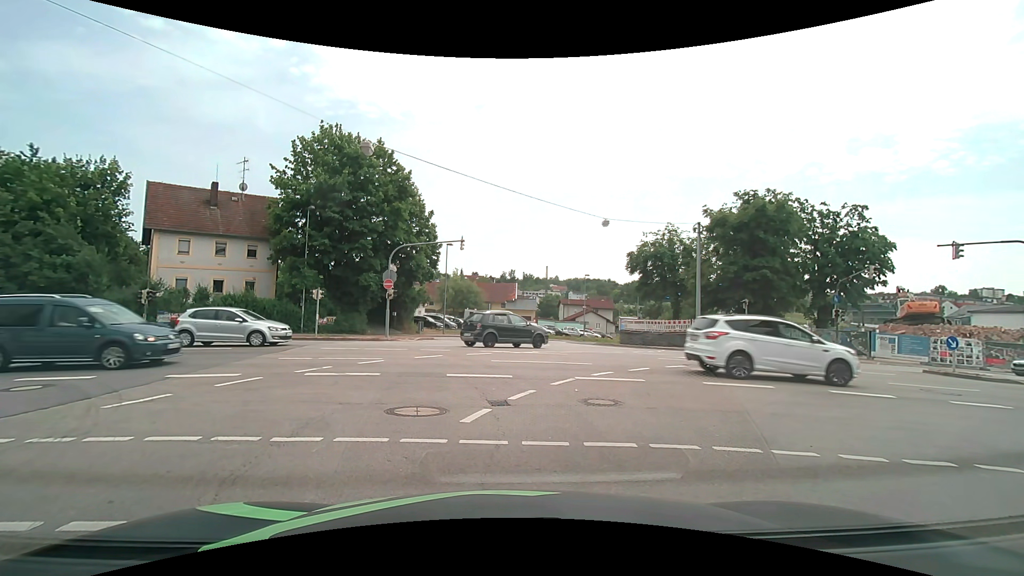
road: unclassified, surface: asphalt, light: Day
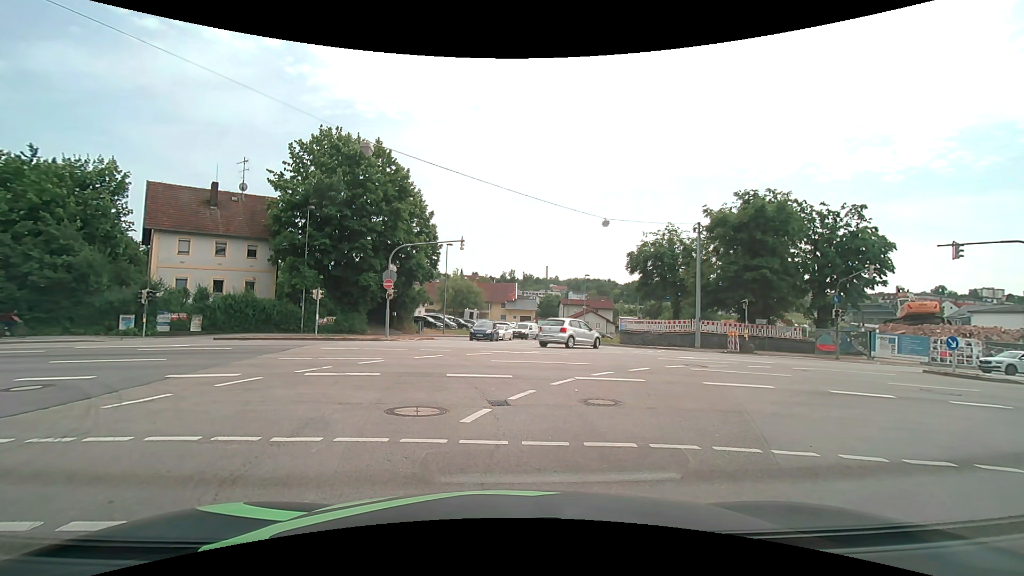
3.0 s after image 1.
(0.0, 0.0) m; 0°
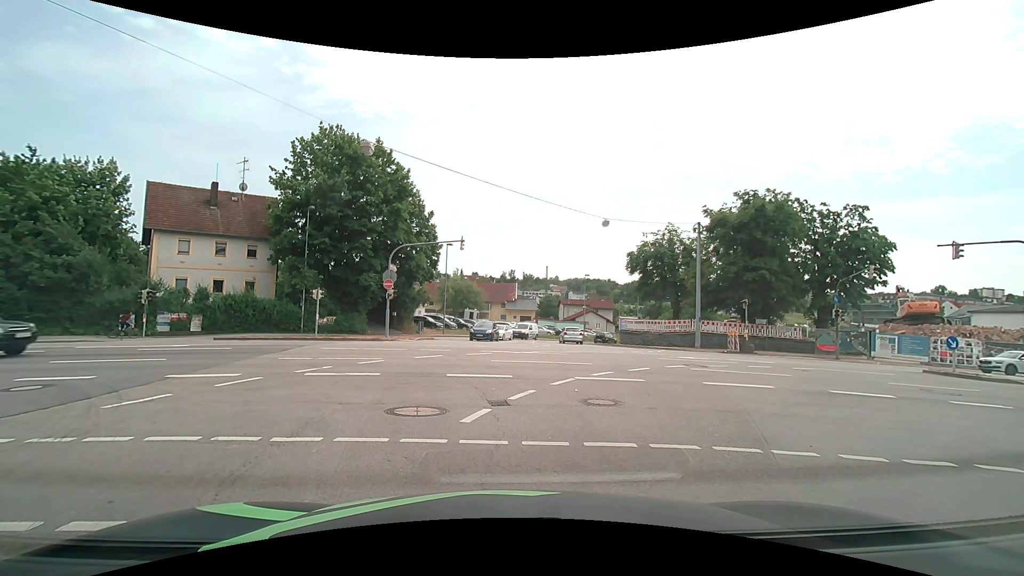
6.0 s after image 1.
(0.0, 0.0) m; 0°
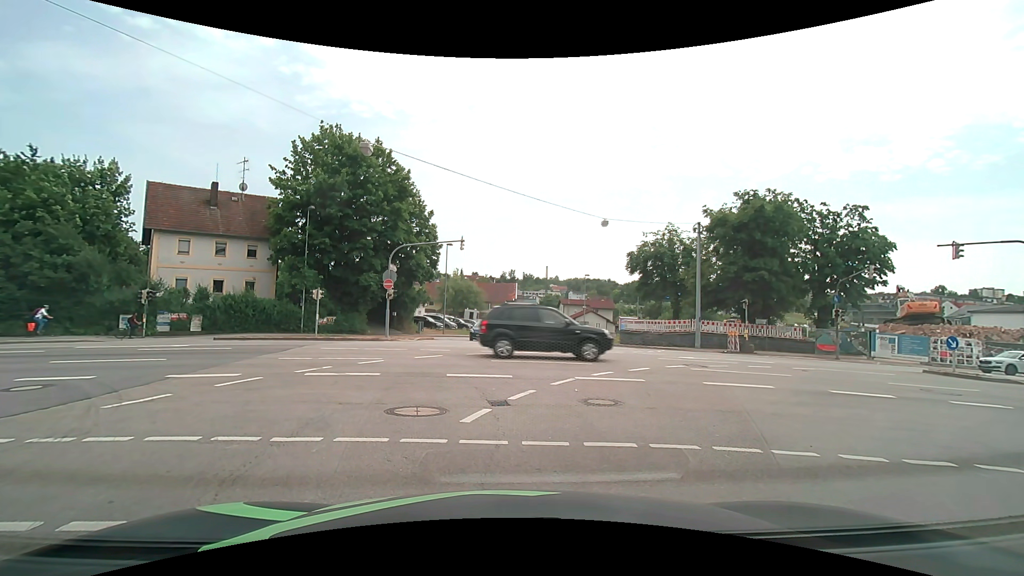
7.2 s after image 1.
(0.0, 0.0) m; 0°
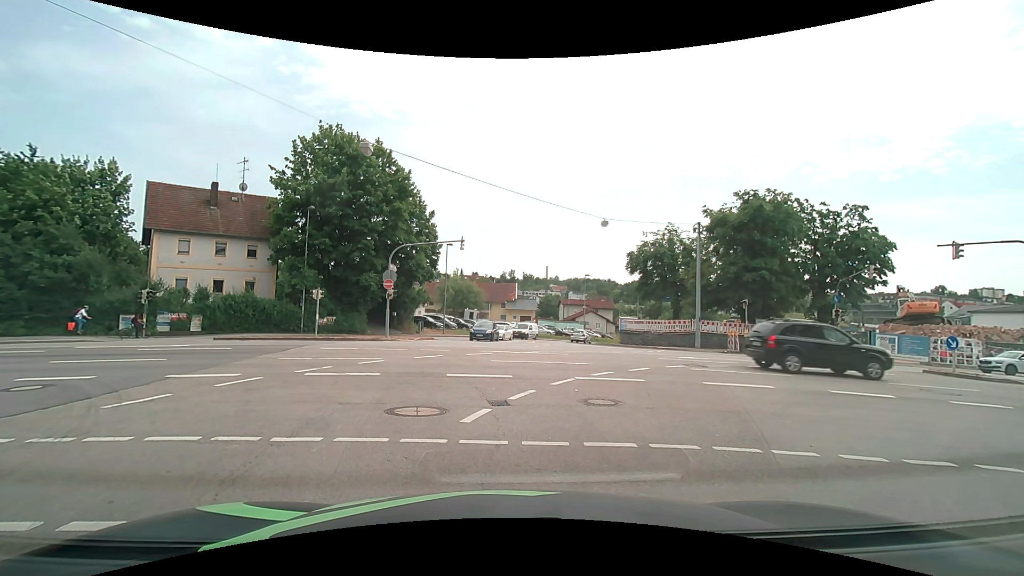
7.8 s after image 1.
(0.0, 0.0) m; 0°
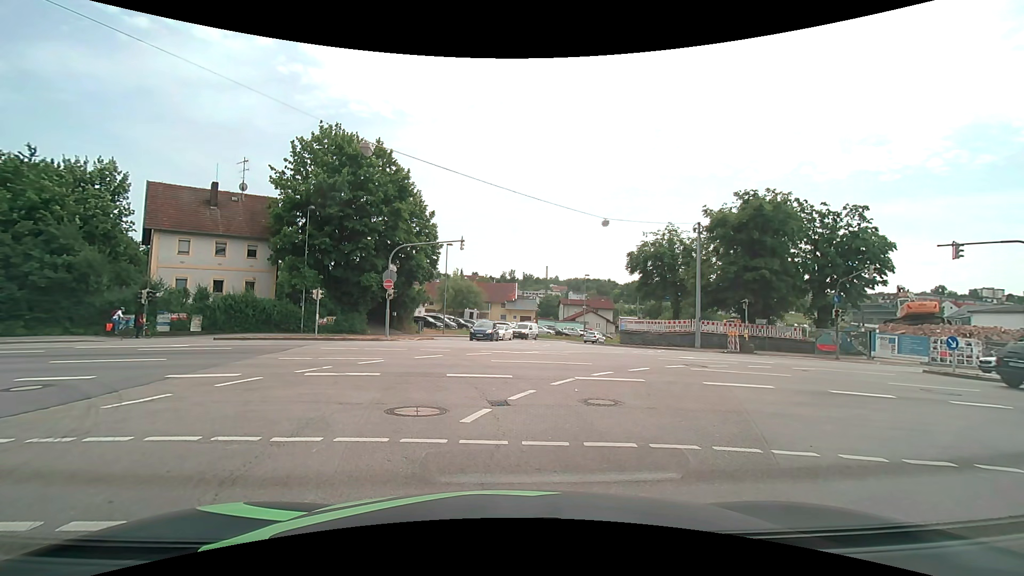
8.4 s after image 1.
(0.0, 0.0) m; 0°
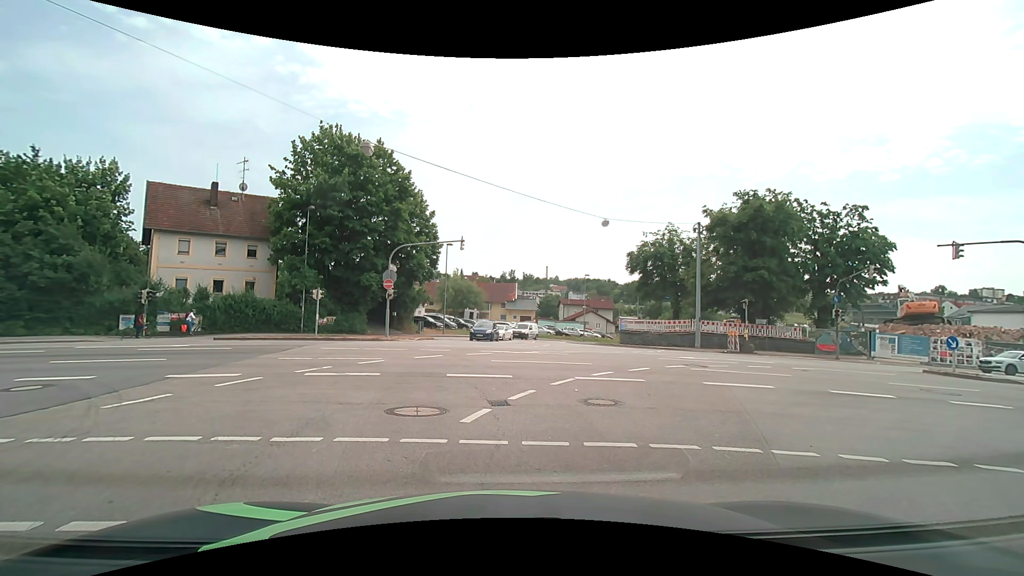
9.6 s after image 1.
(0.0, 0.0) m; 0°
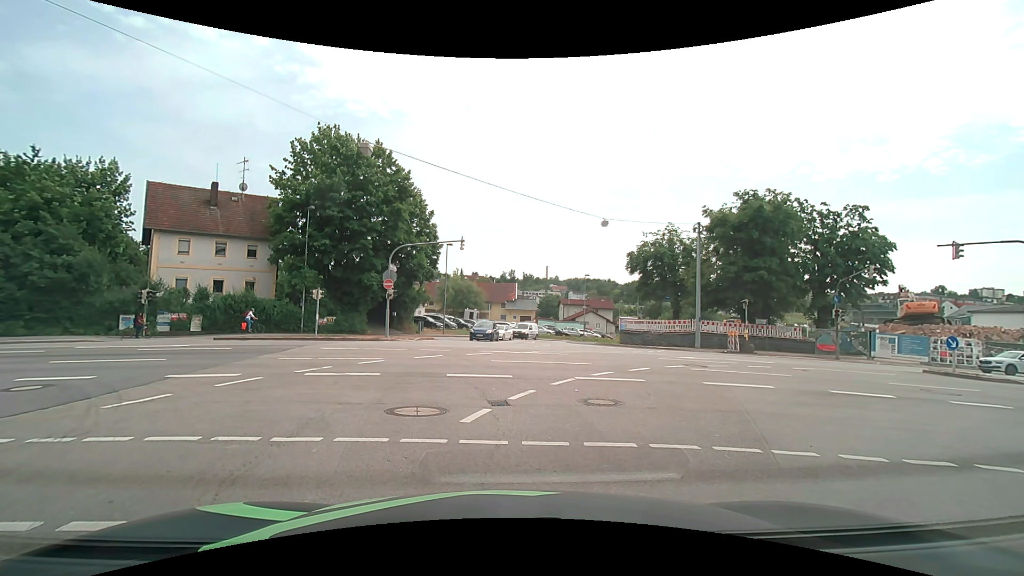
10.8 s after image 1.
(0.0, 0.0) m; 0°
(-1, +10) (-3, +20) (-11, +26) (-21, +26) (-30, +24) (-40, +22) (-50, +20) (-60, +18) (-69, +15) (-79, +13) m
